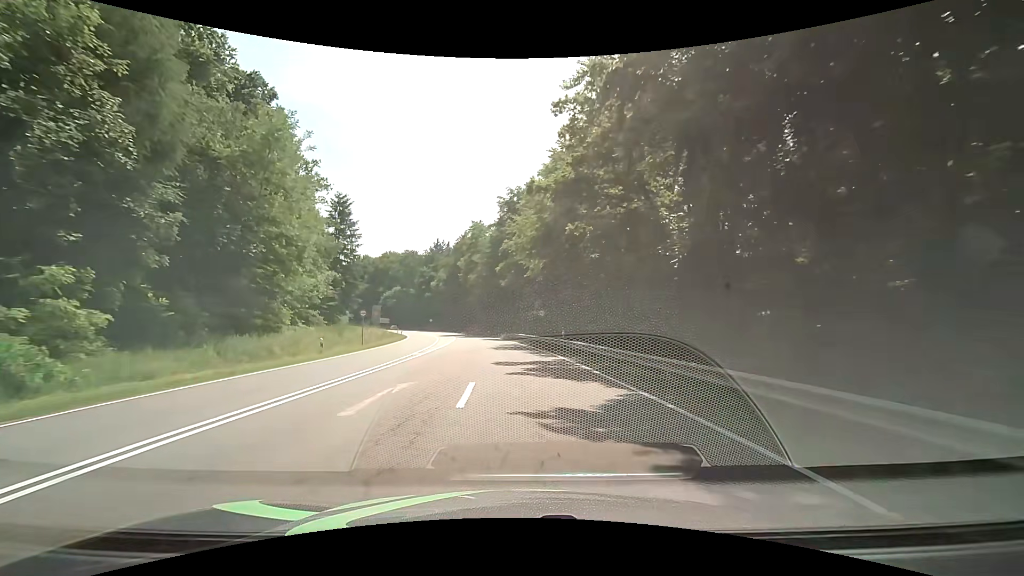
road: secondary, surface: asphalt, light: Day
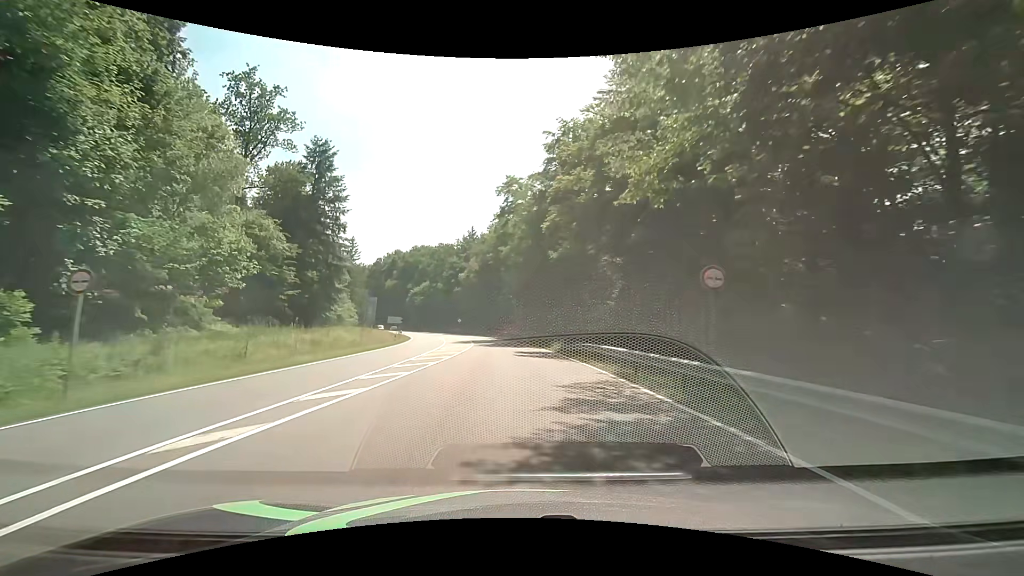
(-1.2, +29.2) m; -5°
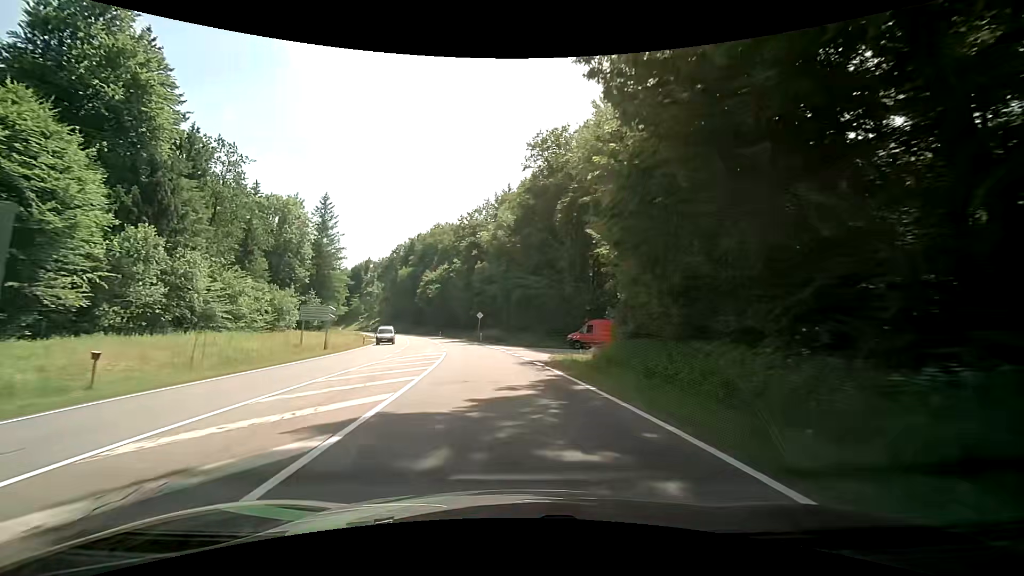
(-2.7, +51.3) m; -5°
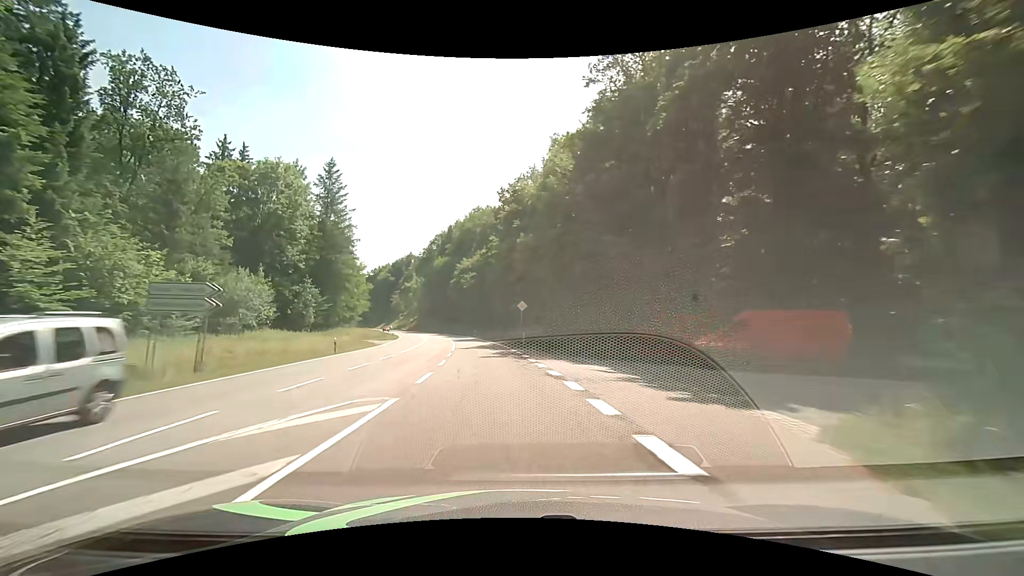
(-1.1, +21.0) m; -6°
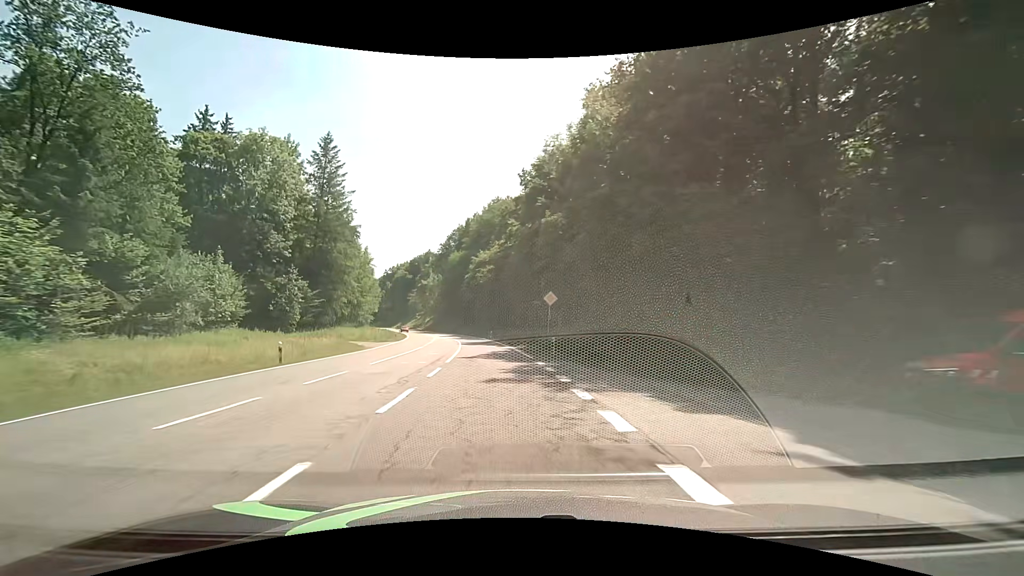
(-0.2, +10.5) m; -2°
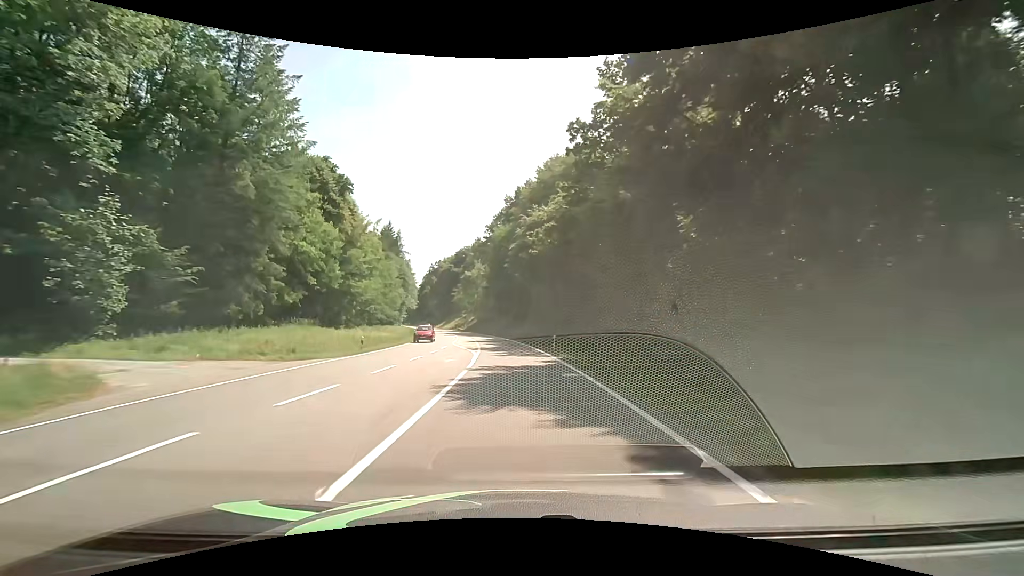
(-2.5, +31.7) m; -7°
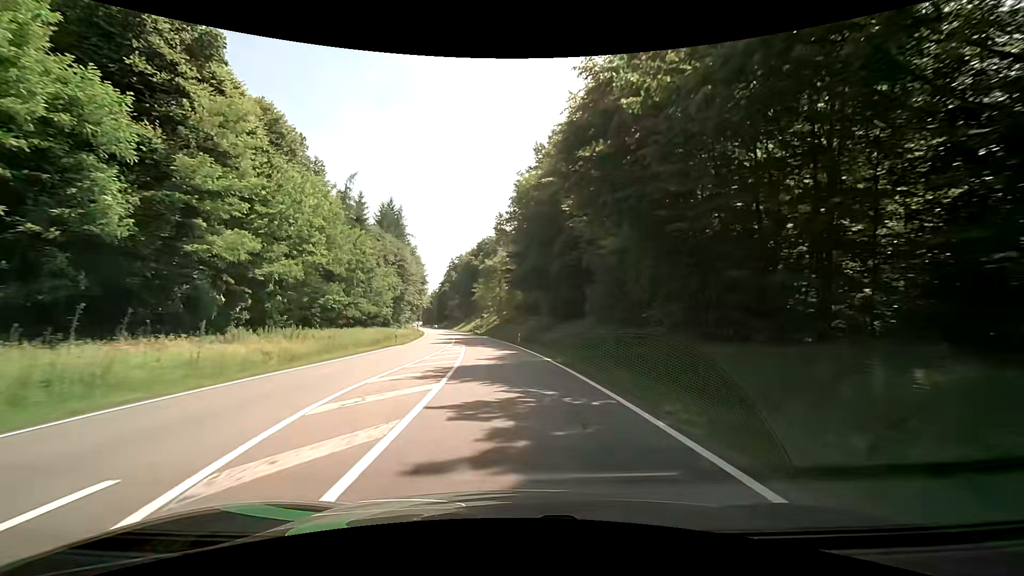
(-1.0, +31.9) m; -4°
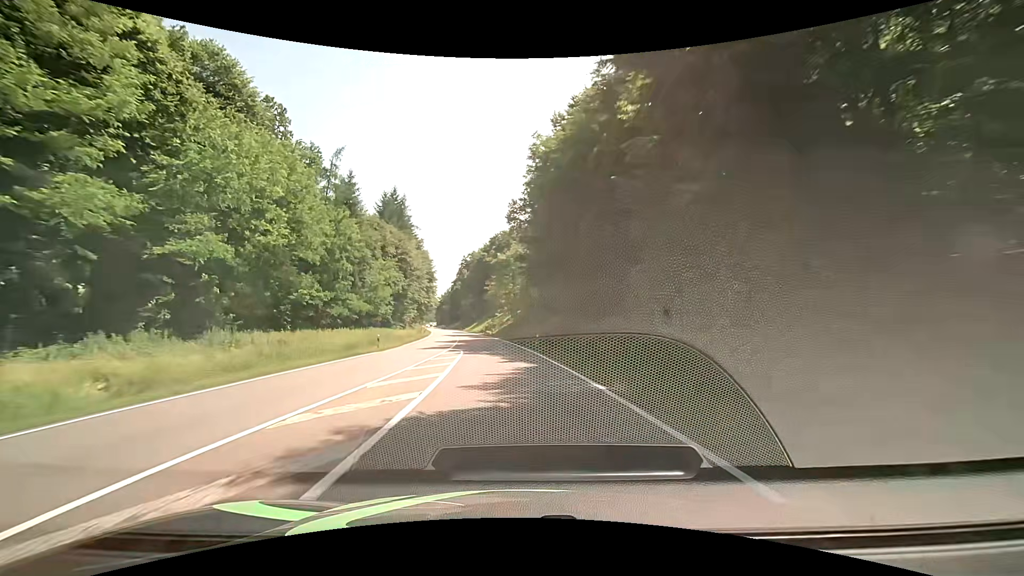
(0.0, +10.7) m; -1°
(0, +10) (0, +20) (-1, +30) (-2, +40) (-3, +50) (-4, +60) (-6, +70) (-7, +80) (-8, +89) (-10, +99) m
